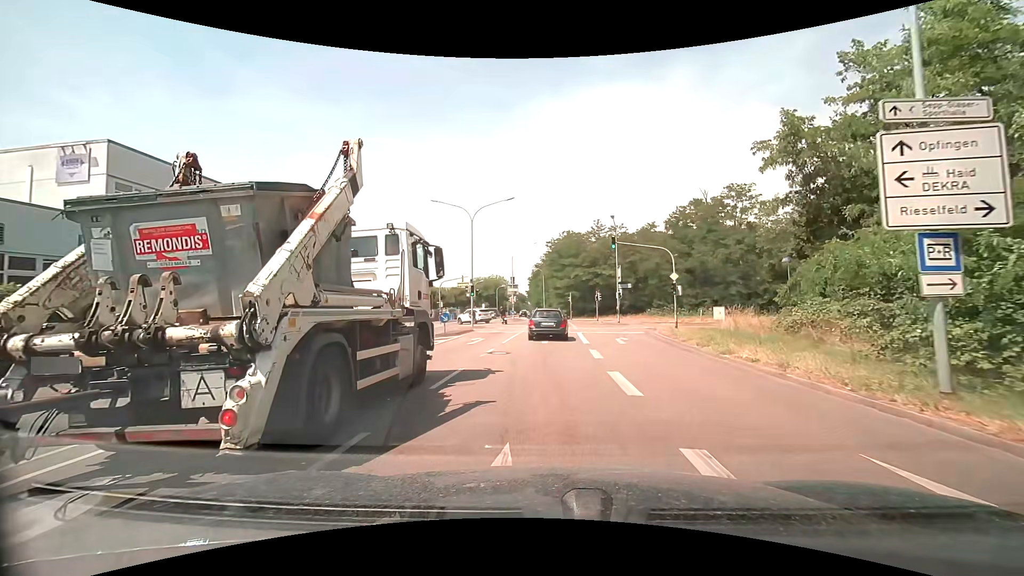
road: secondary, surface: asphalt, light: Day
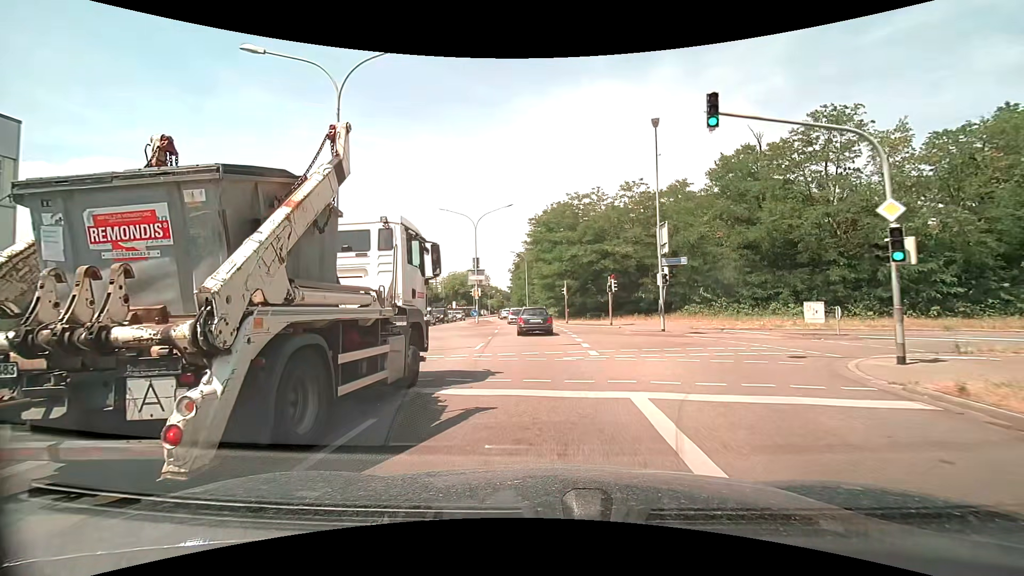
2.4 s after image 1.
(+0.5, +22.7) m; +2°
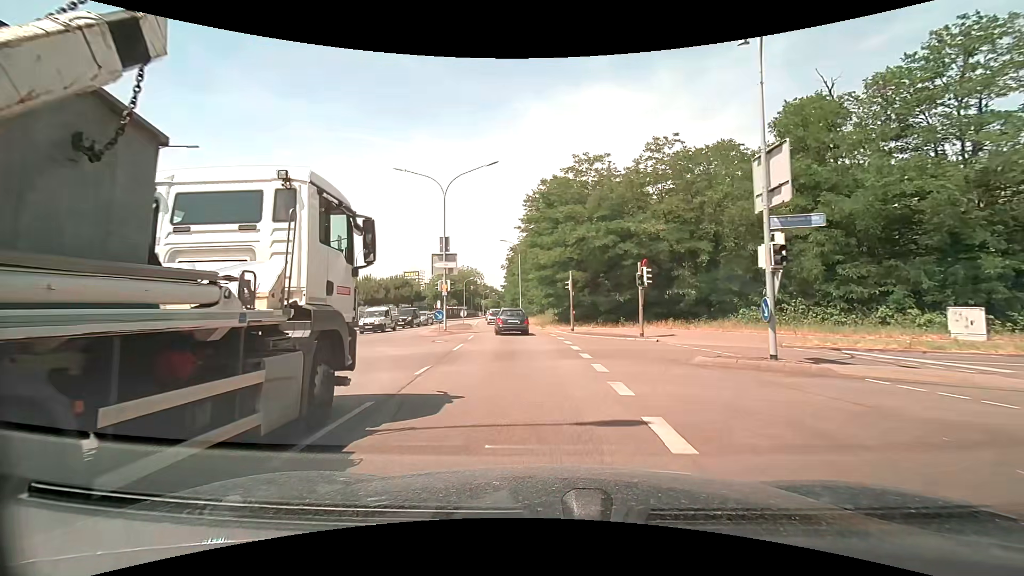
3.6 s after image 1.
(0.0, +12.3) m; 0°
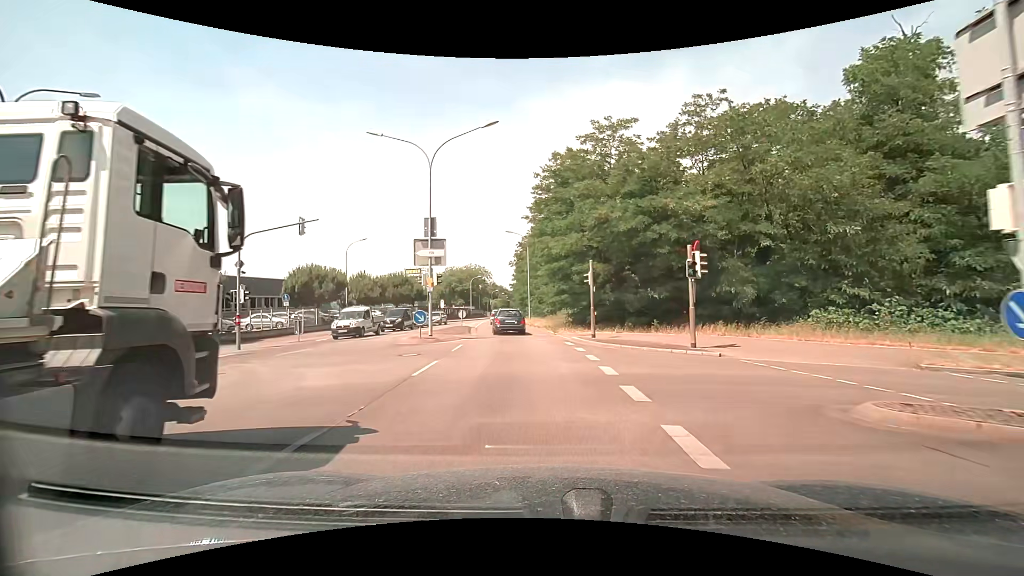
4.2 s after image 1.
(0.0, +6.3) m; -1°
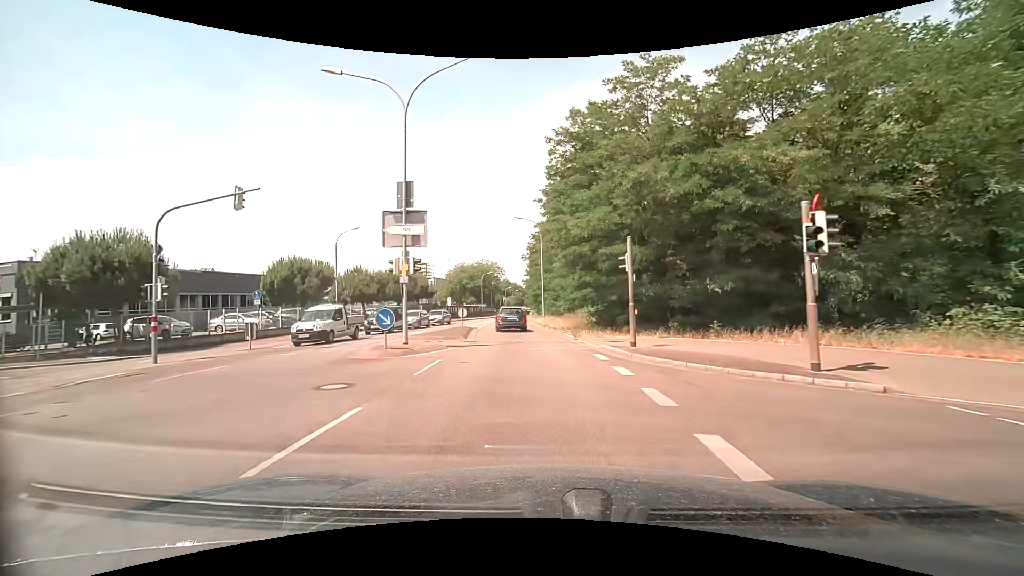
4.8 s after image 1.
(-0.1, +6.5) m; -1°
